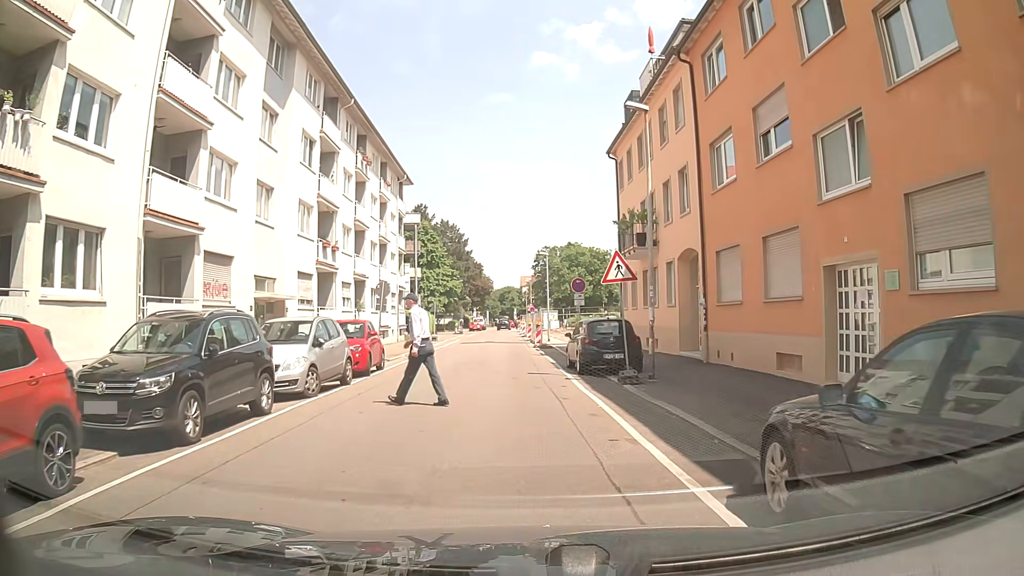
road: residential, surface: asphalt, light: Day
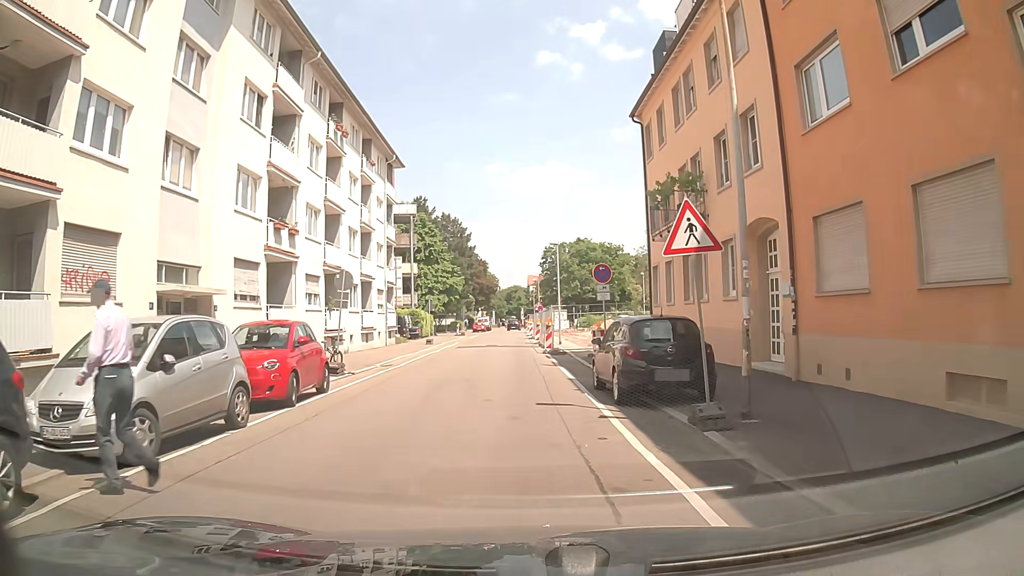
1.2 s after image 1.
(0.0, +6.5) m; 0°
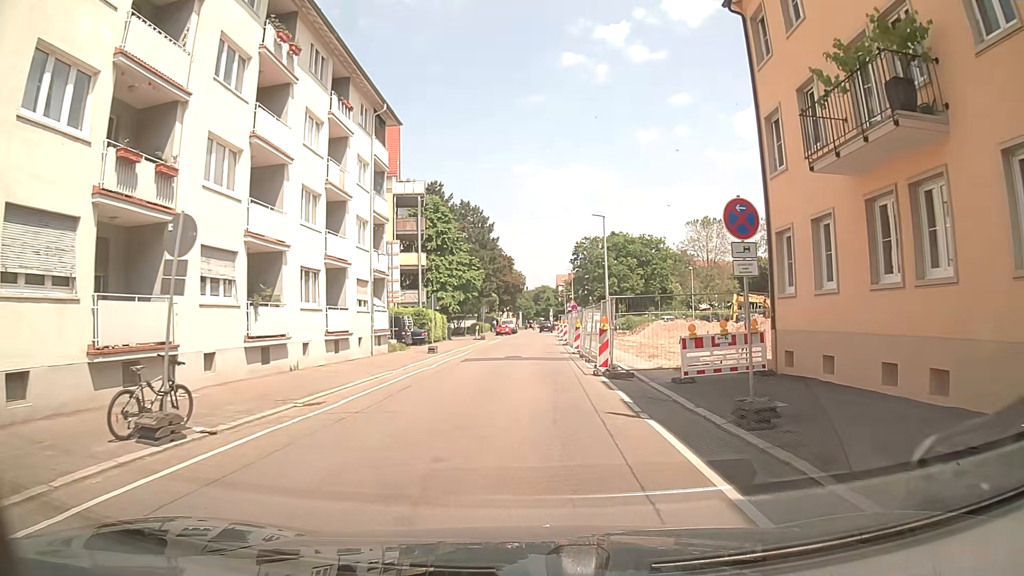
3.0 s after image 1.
(-0.3, +11.3) m; -2°
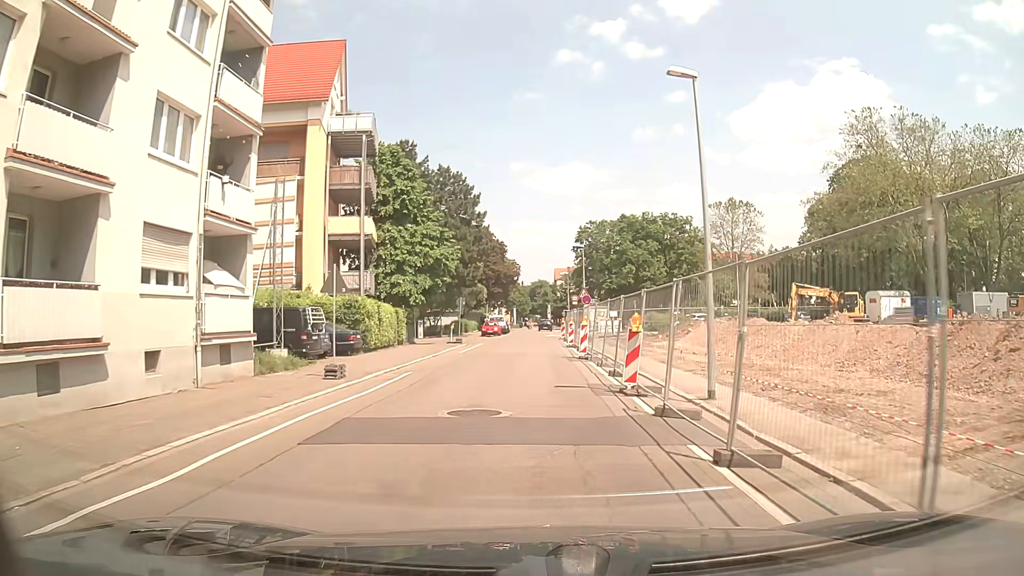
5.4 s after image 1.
(+0.1, +17.2) m; -1°
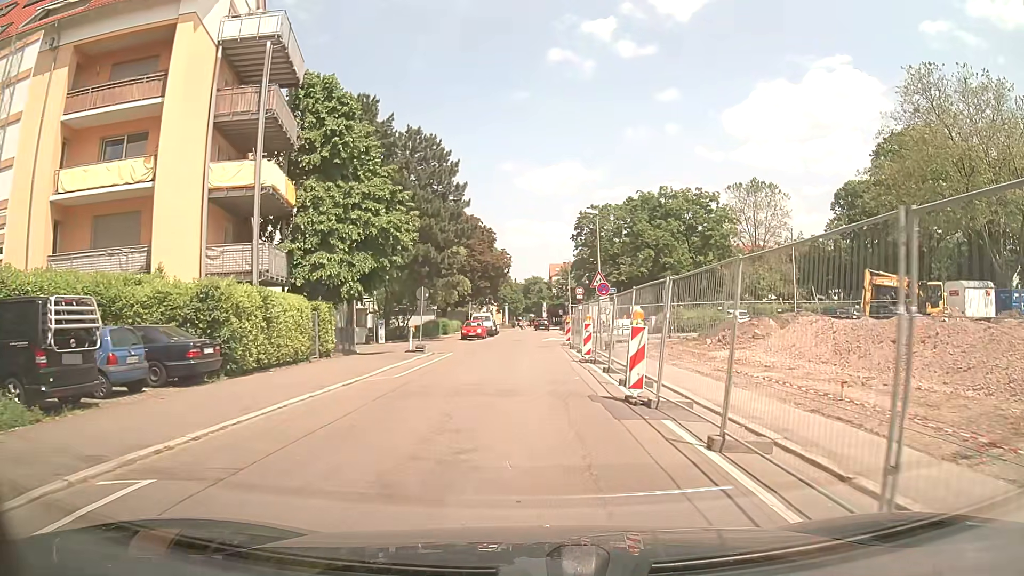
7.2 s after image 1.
(+0.4, +13.4) m; +2°
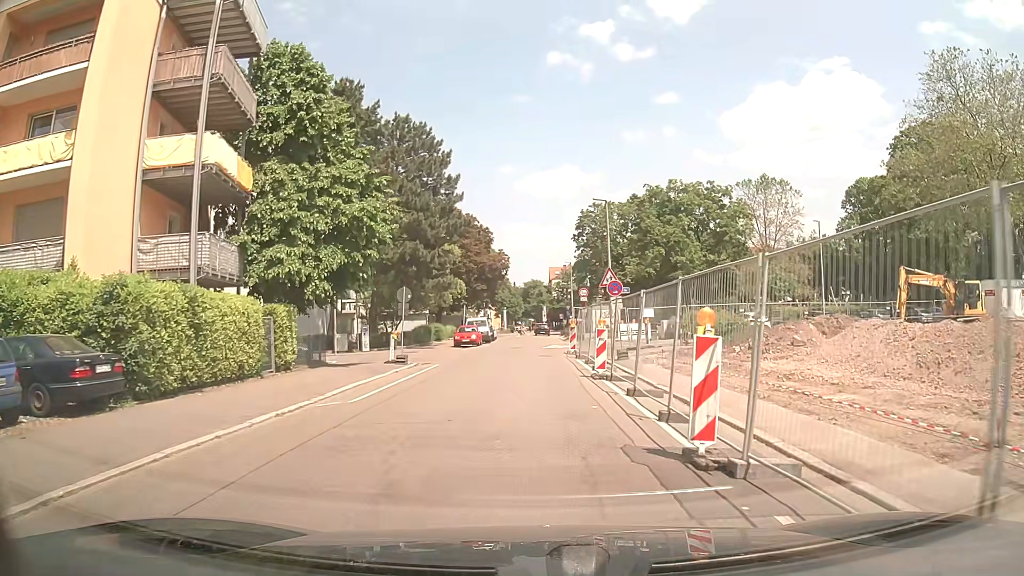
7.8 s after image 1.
(0.0, +4.4) m; 0°
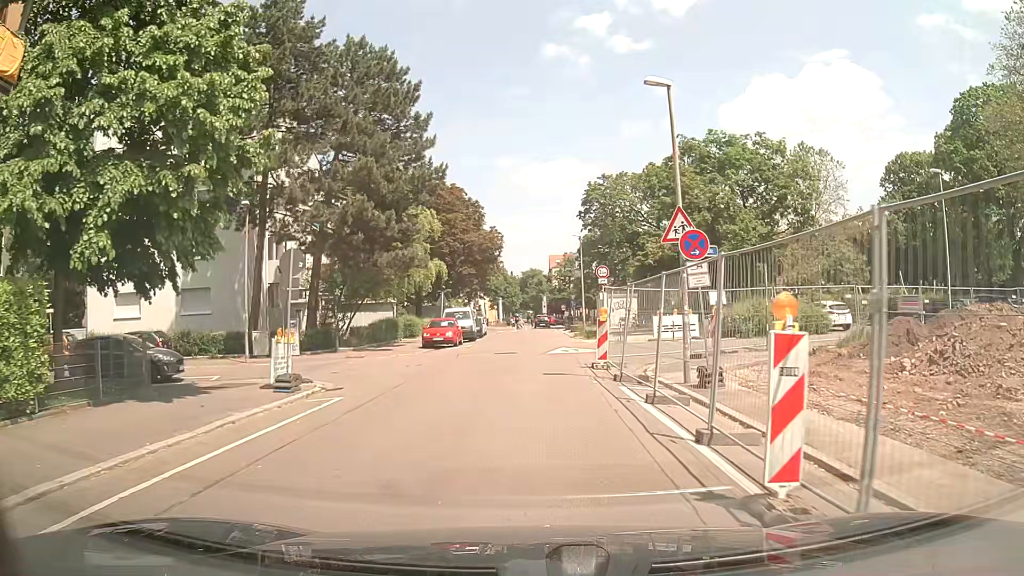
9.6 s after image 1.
(0.0, +12.7) m; -1°
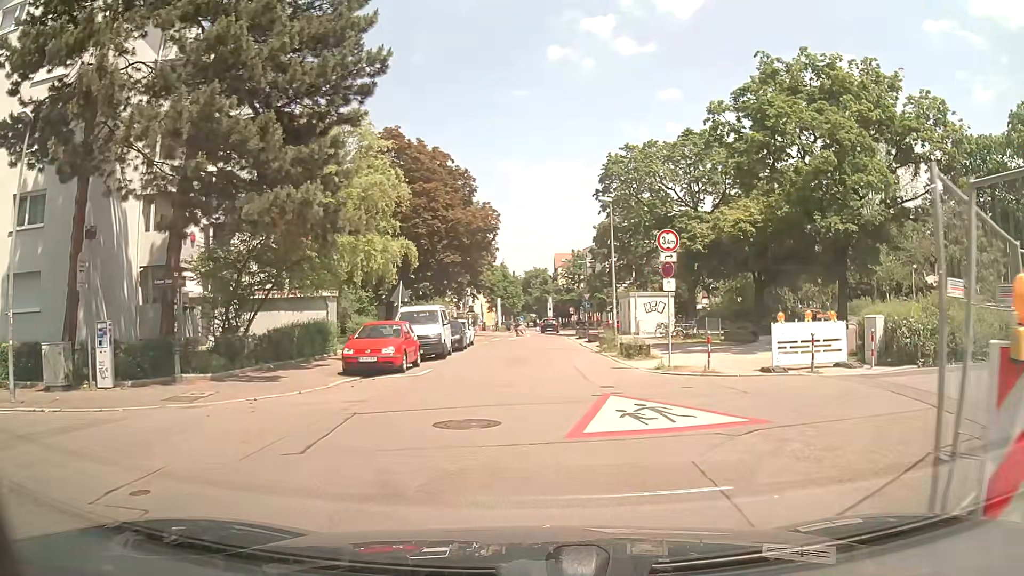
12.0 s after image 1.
(+0.1, +14.3) m; 0°
